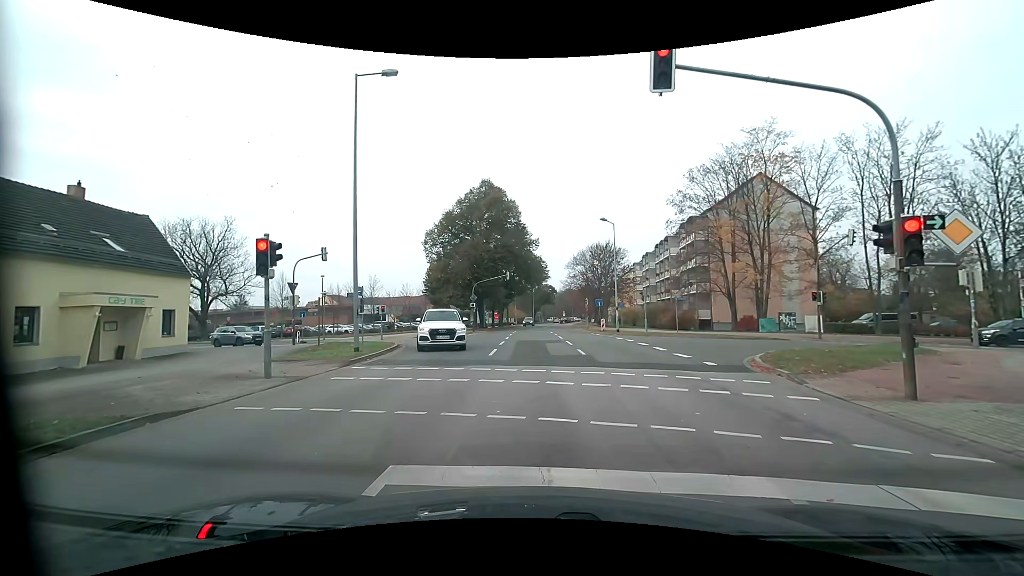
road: residential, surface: asphalt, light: Day
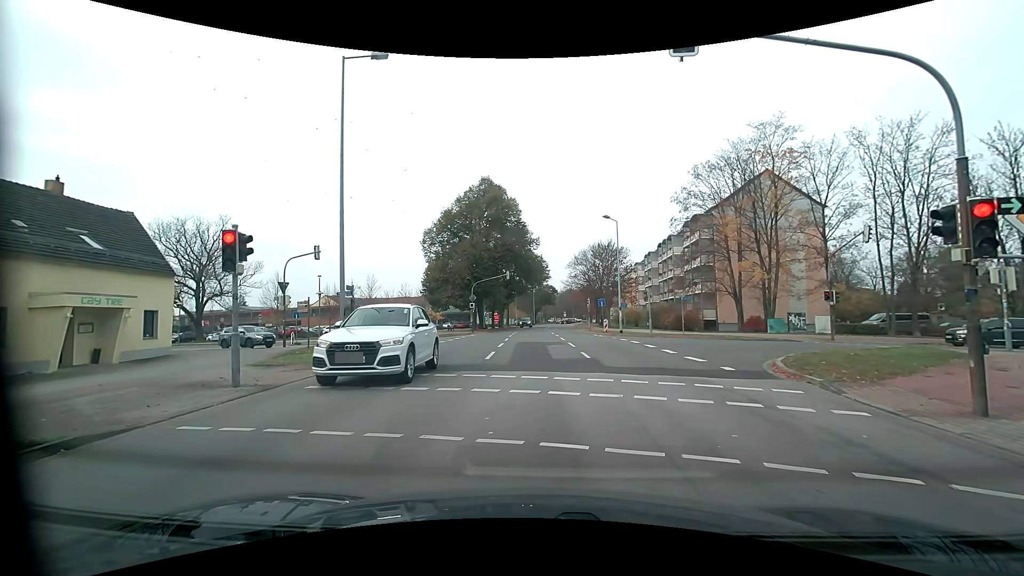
(0.0, +1.2) m; 0°
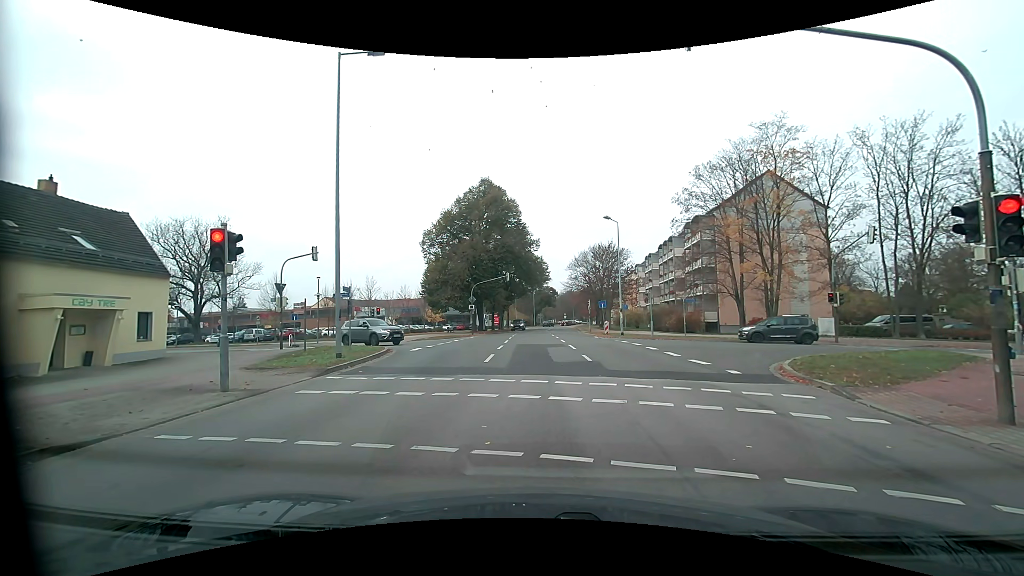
(0.0, +0.4) m; 0°
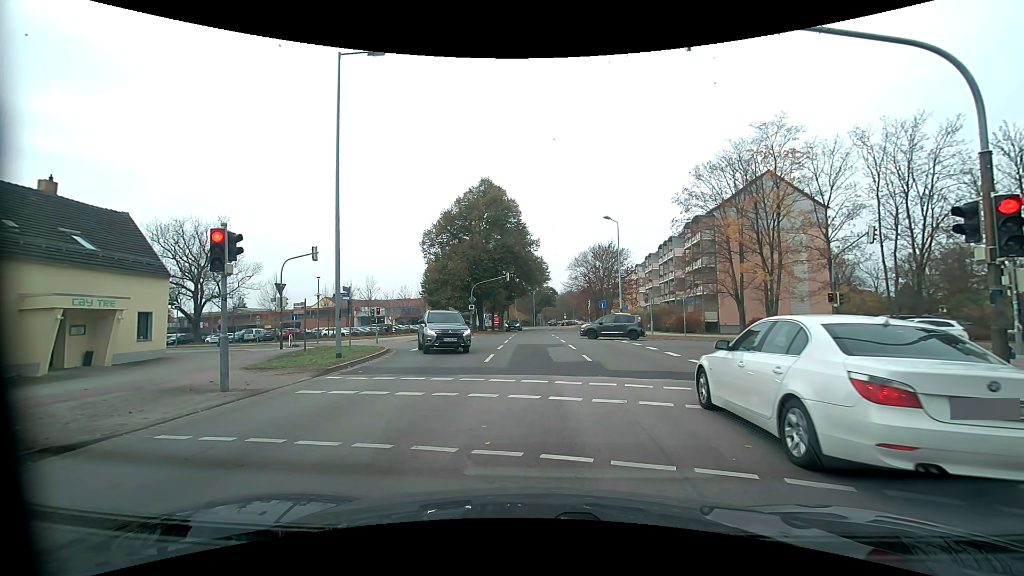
(0.0, 0.0) m; 0°
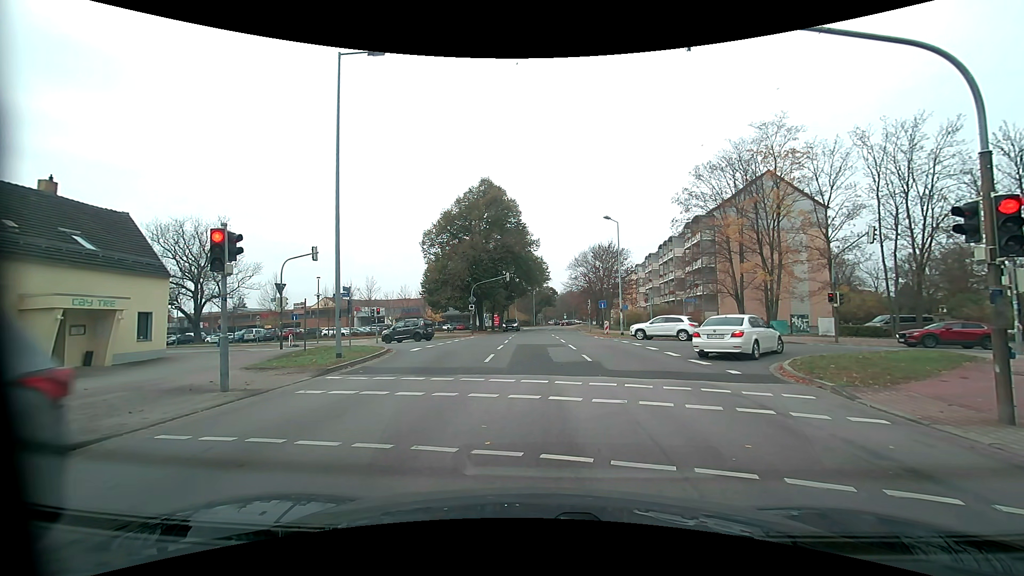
(0.0, 0.0) m; 0°
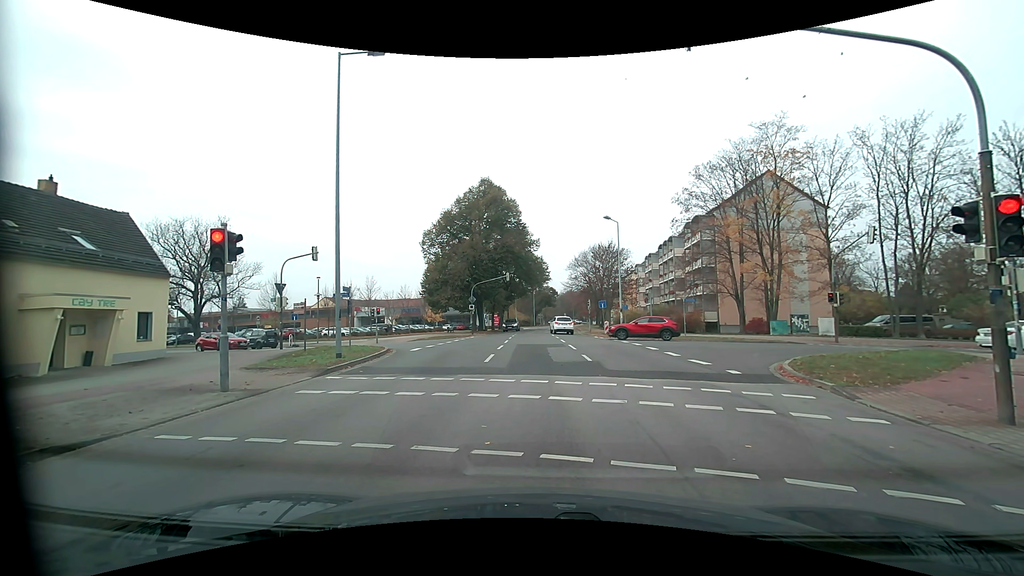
(0.0, 0.0) m; 0°
(0, +10) (0, +20) (0, +30) (-6, +38) (-15, +42) (-25, +46) (-34, +49) (-43, +53) (-52, +57) (-61, +61) m
